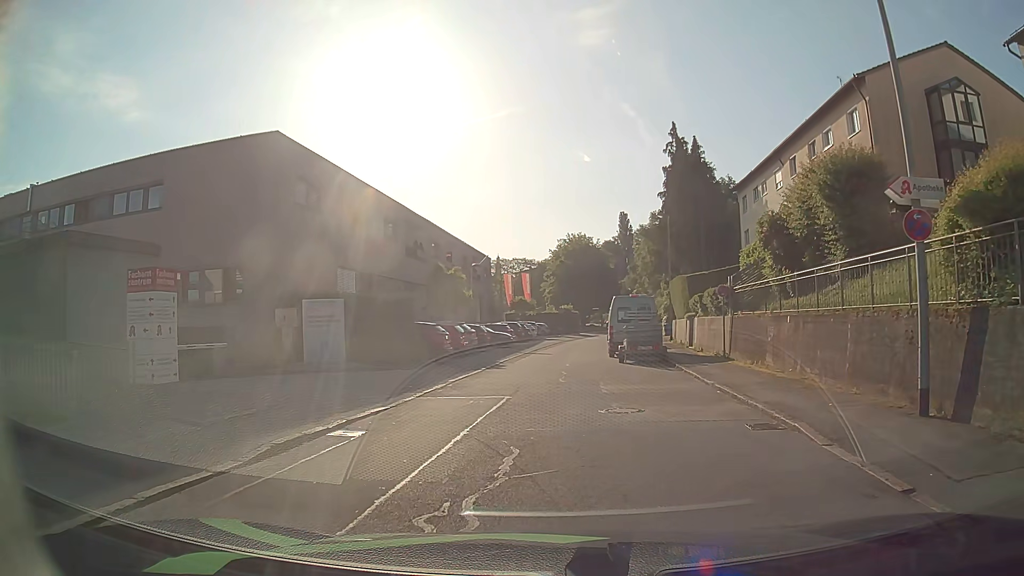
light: Day
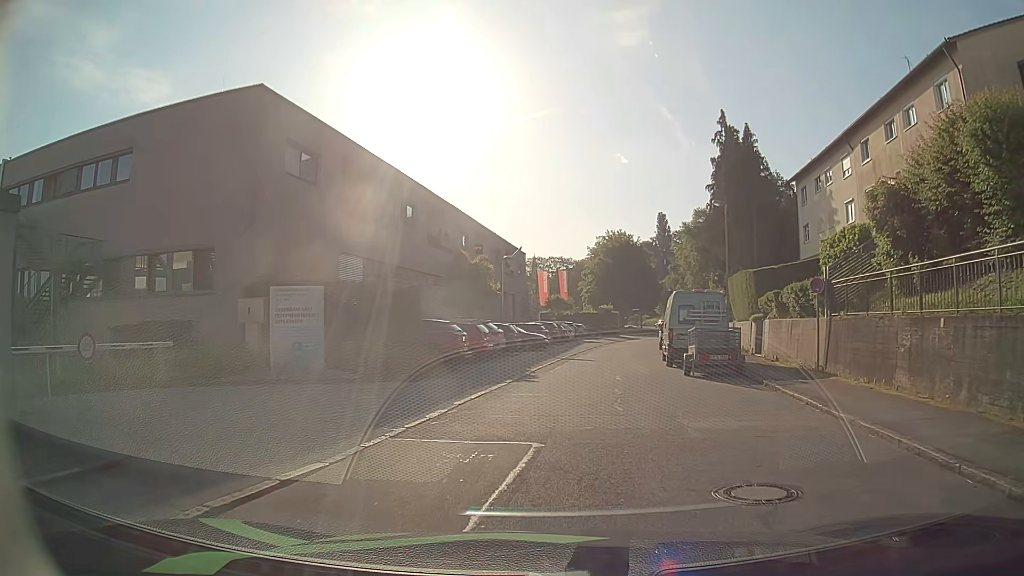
(-0.2, +5.4) m; -4°
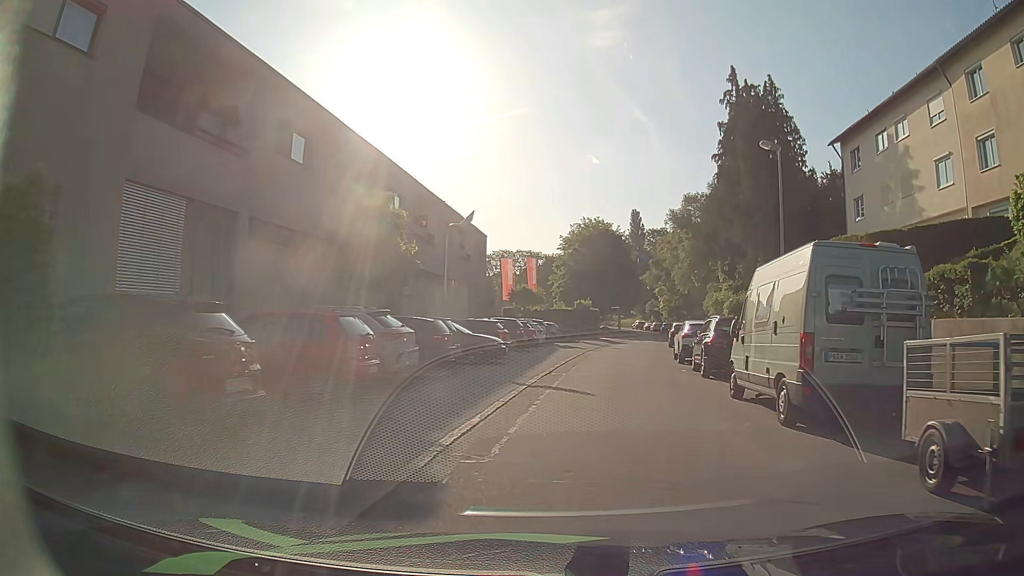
(+0.5, +13.5) m; +4°
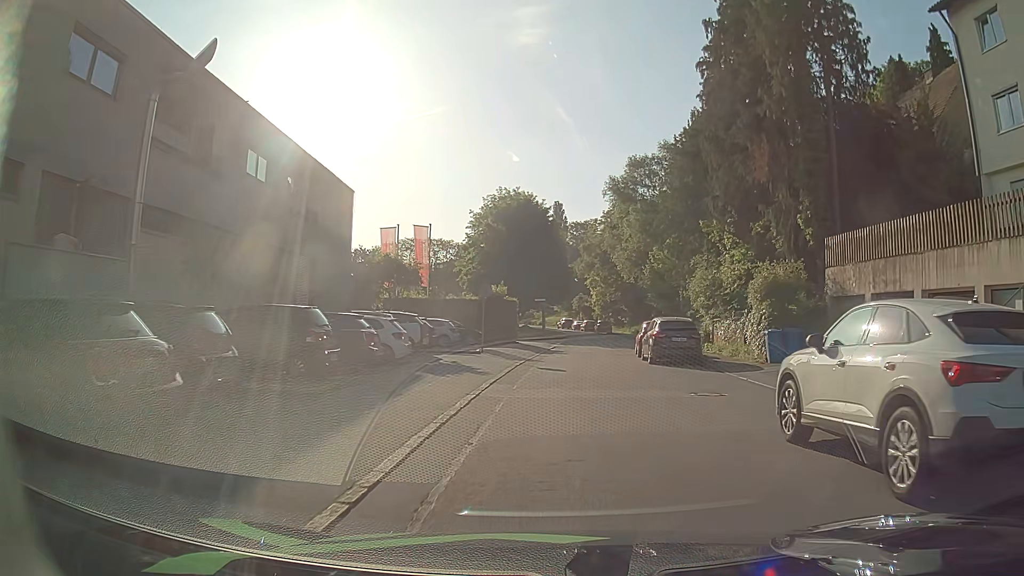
(+1.3, +20.0) m; +7°
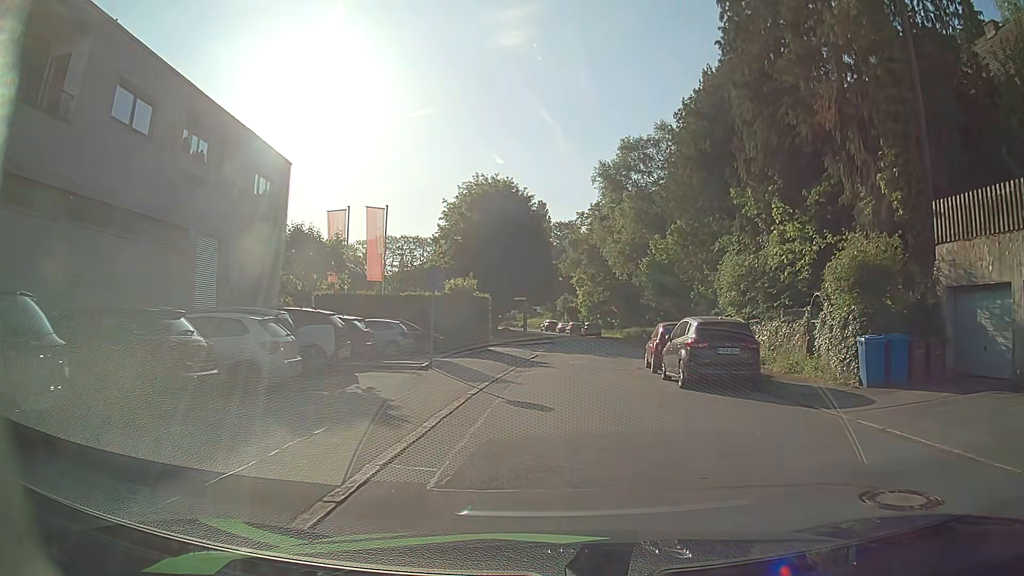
(+0.1, +8.1) m; +1°
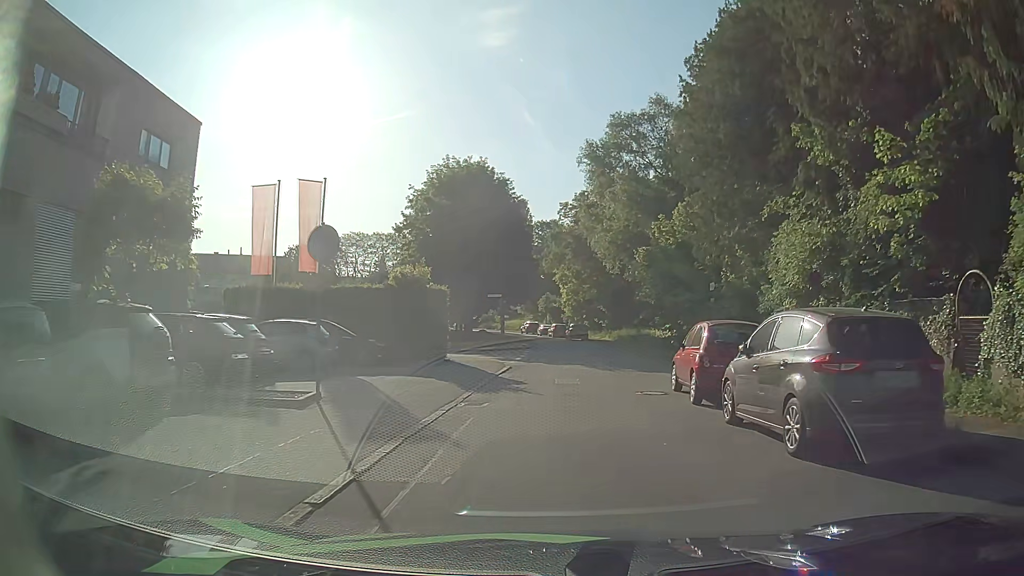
(+0.1, +8.0) m; +1°
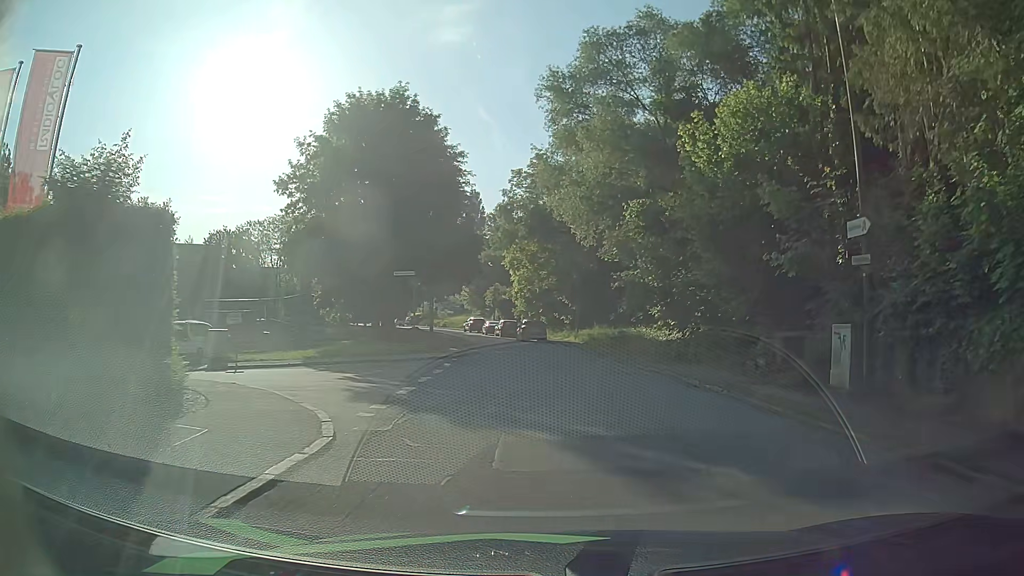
(+0.6, +16.3) m; +4°
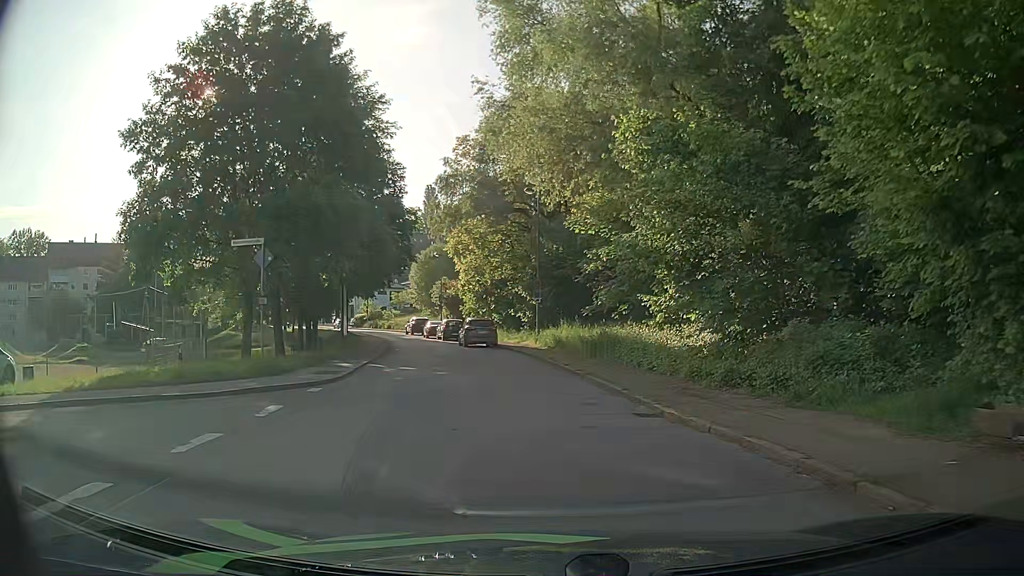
(+0.5, +12.0) m; +4°
(0, +10) (-1, +20) (-4, +30) (-7, +39) (-10, +49) (-13, +58) (-16, +68) (-19, +77) (-22, +87) (-27, +95) m
